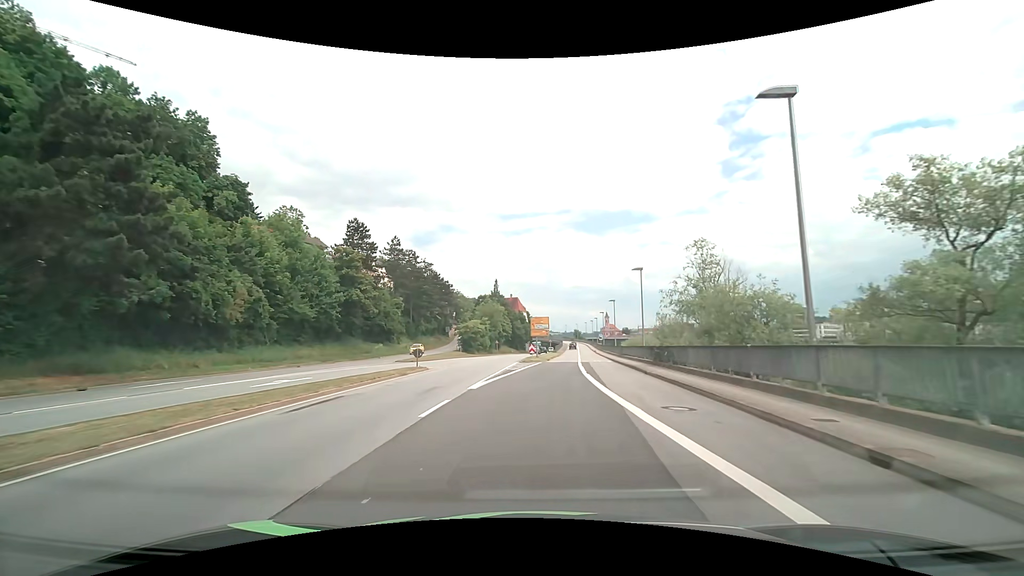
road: primary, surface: asphalt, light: Day
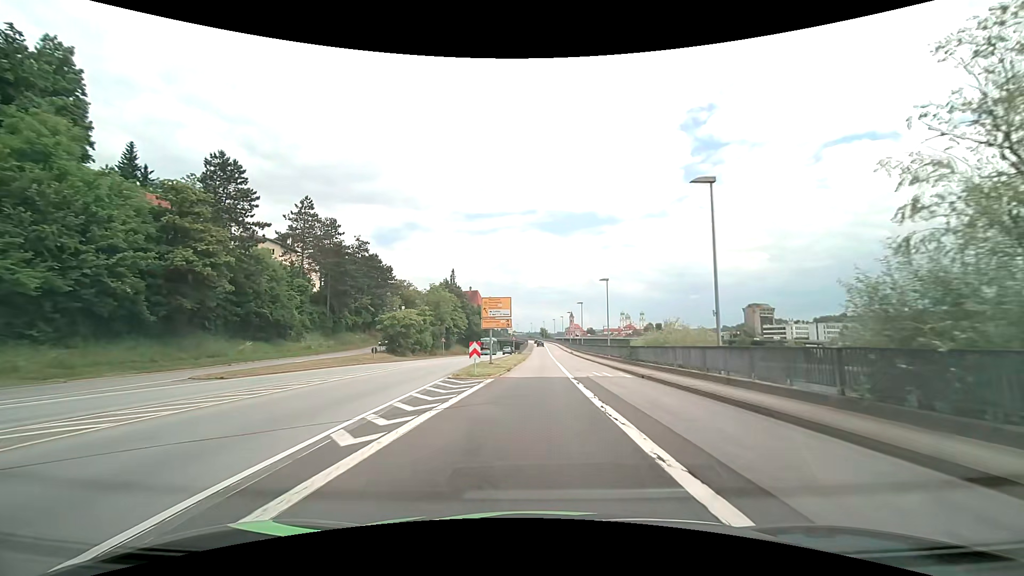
(+0.8, +23.6) m; +4°
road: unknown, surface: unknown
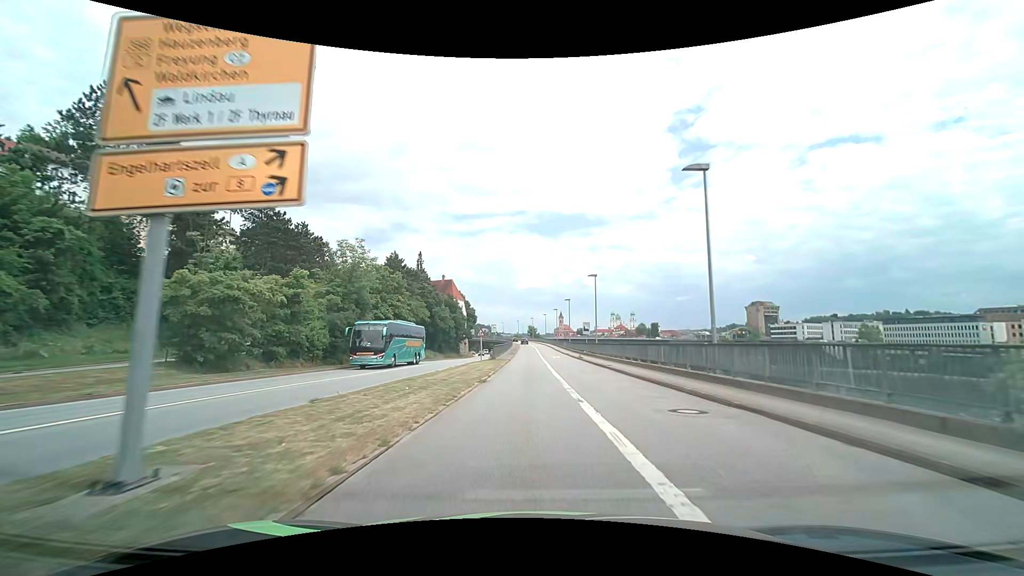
(+0.6, +31.4) m; +1°
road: primary_link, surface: asphalt
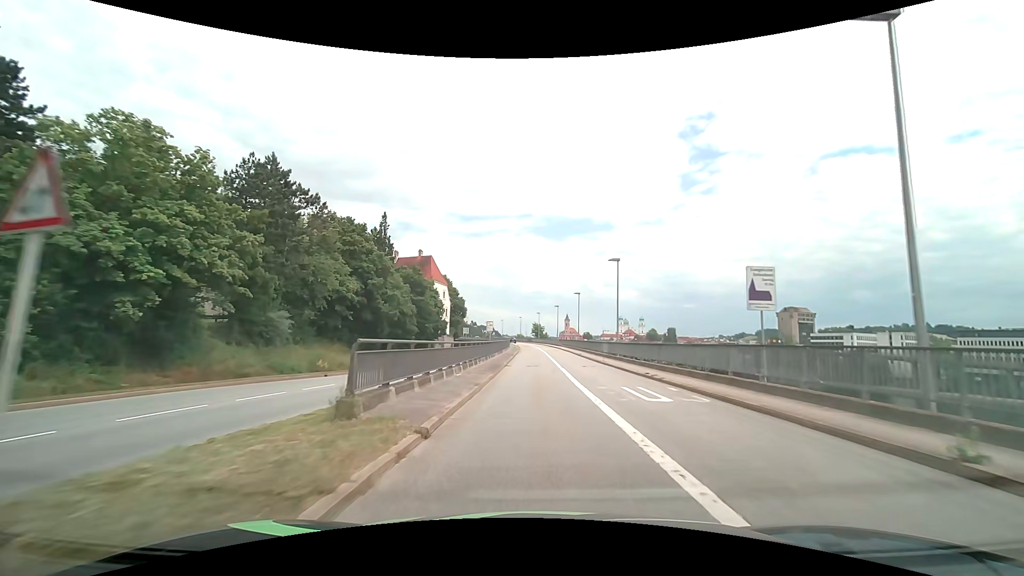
(-0.5, +38.9) m; -1°
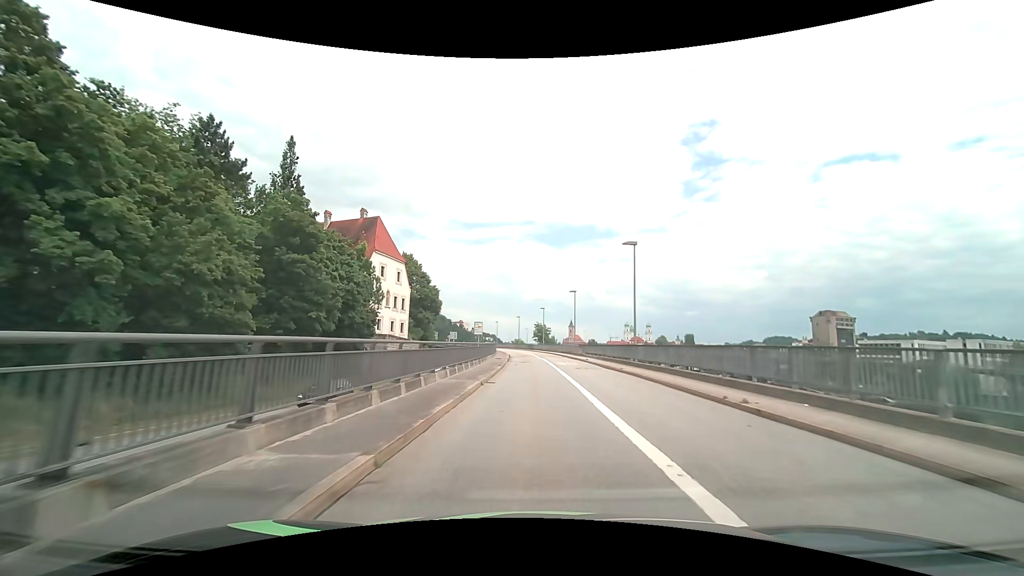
(+0.2, +37.7) m; 0°
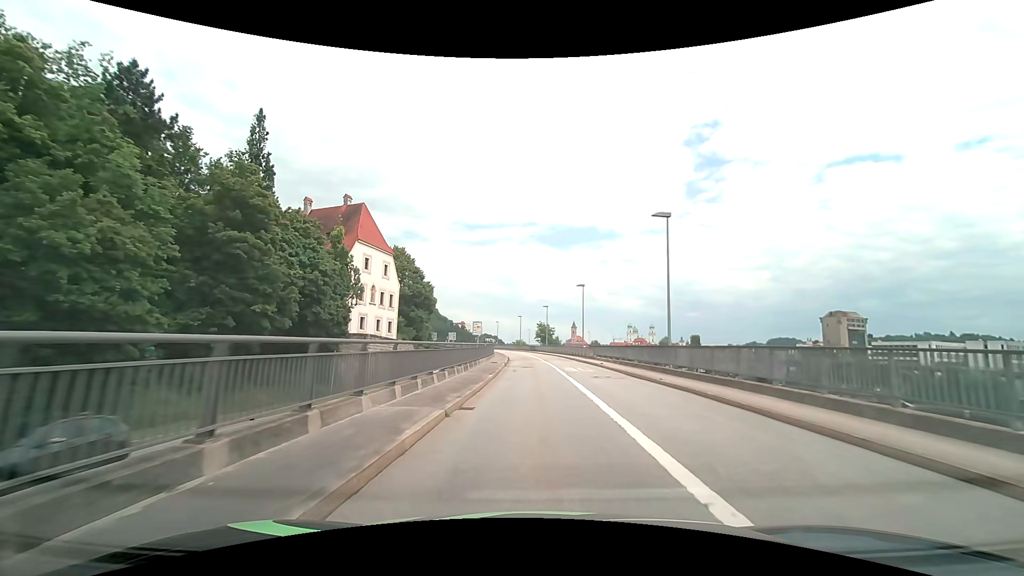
(0.0, +7.3) m; 0°
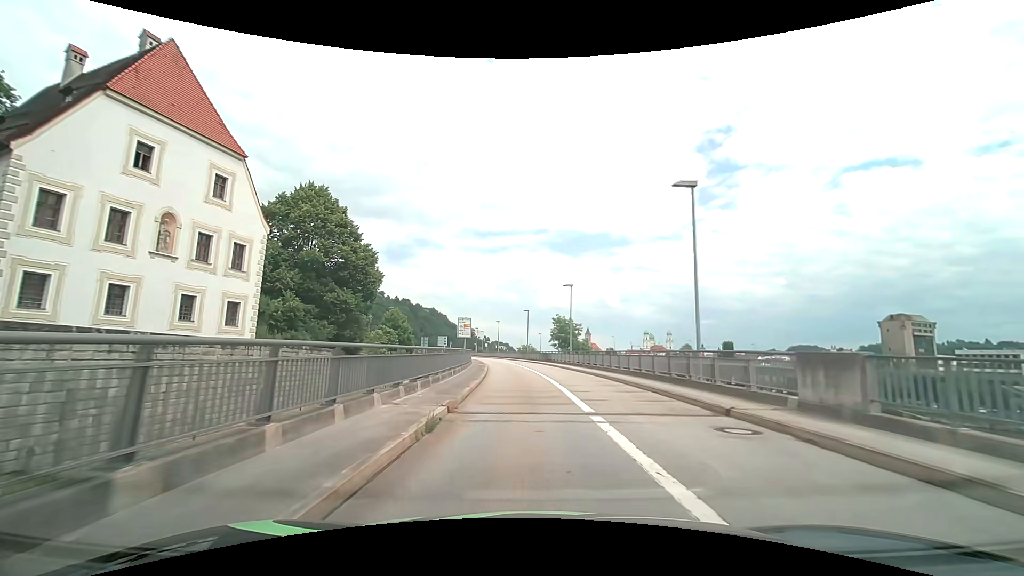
(-0.3, +35.6) m; -2°
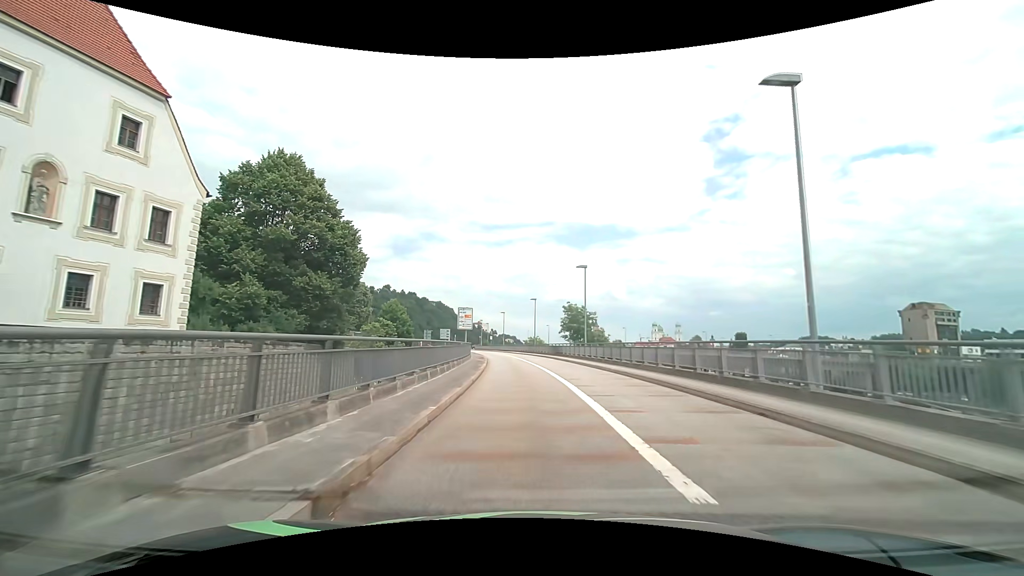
(0.0, +7.0) m; -1°
(0, +10) (0, +20) (-1, +30) (-1, +40) (-2, +50) (-4, +60) (-5, +70) (-7, +80) (-9, +89) (-11, +99) m
